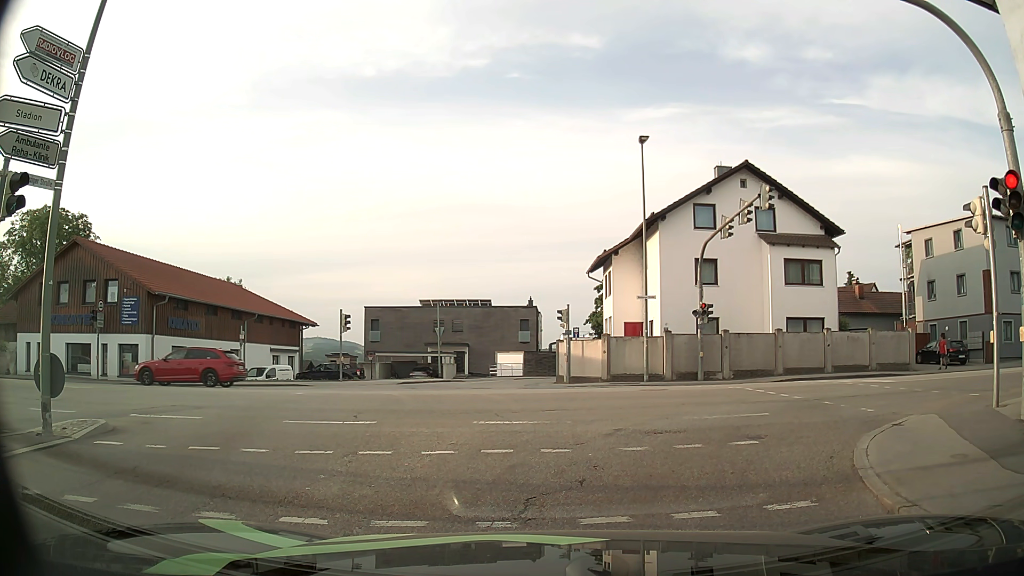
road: tertiary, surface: asphalt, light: Day
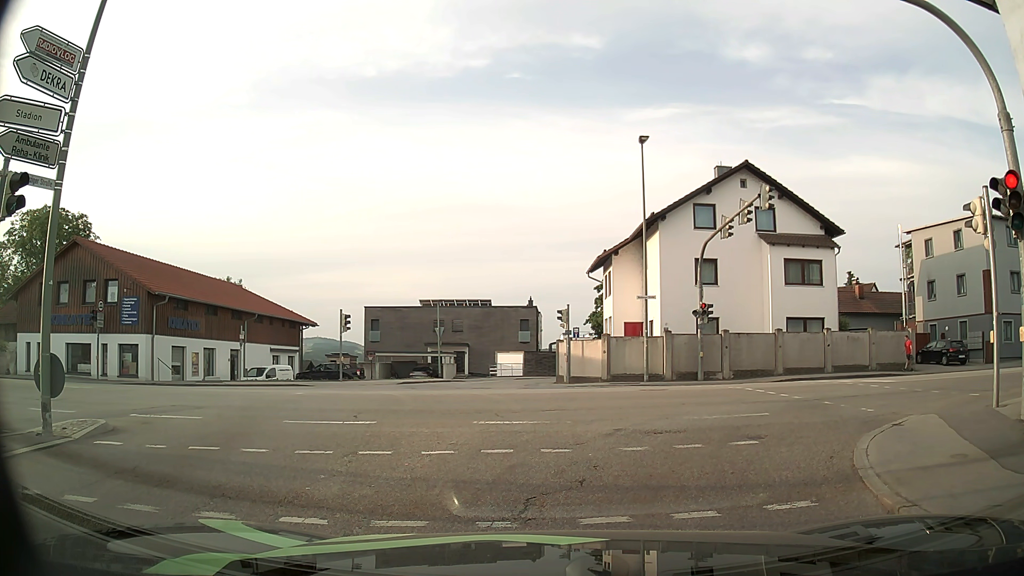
(0.0, 0.0) m; 0°
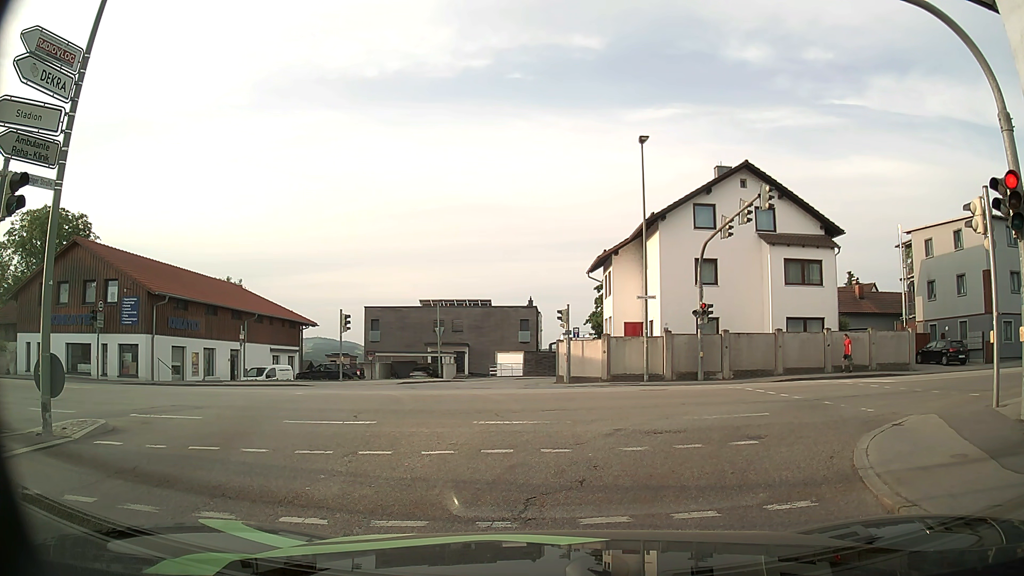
(0.0, 0.0) m; 0°
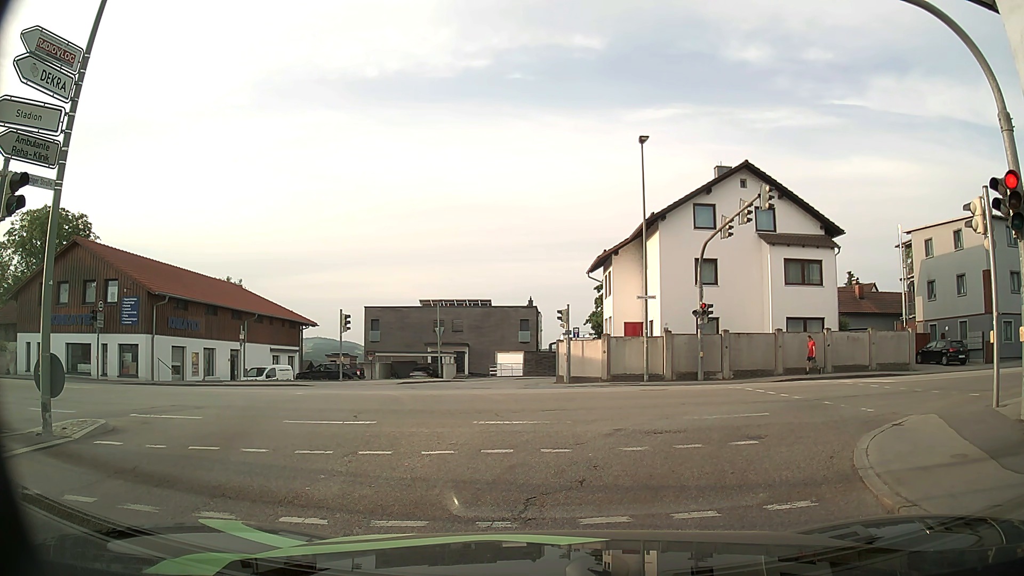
(0.0, 0.0) m; 0°
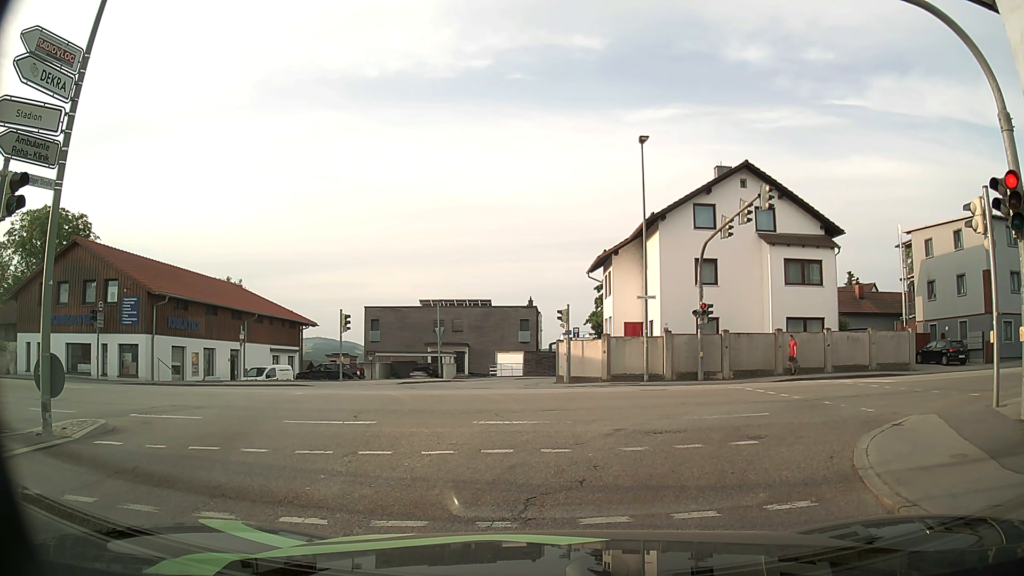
(0.0, 0.0) m; 0°
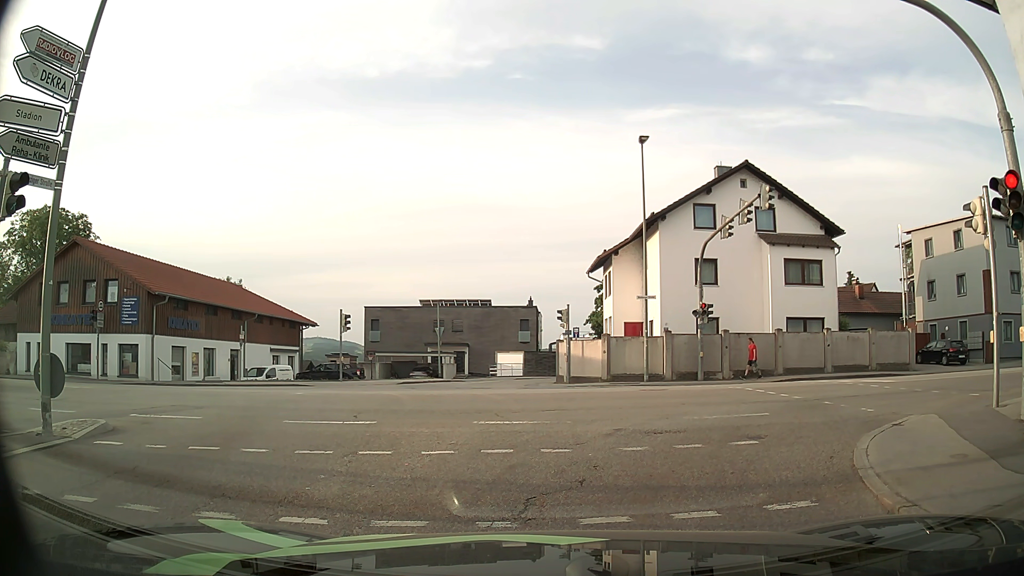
(0.0, 0.0) m; 0°
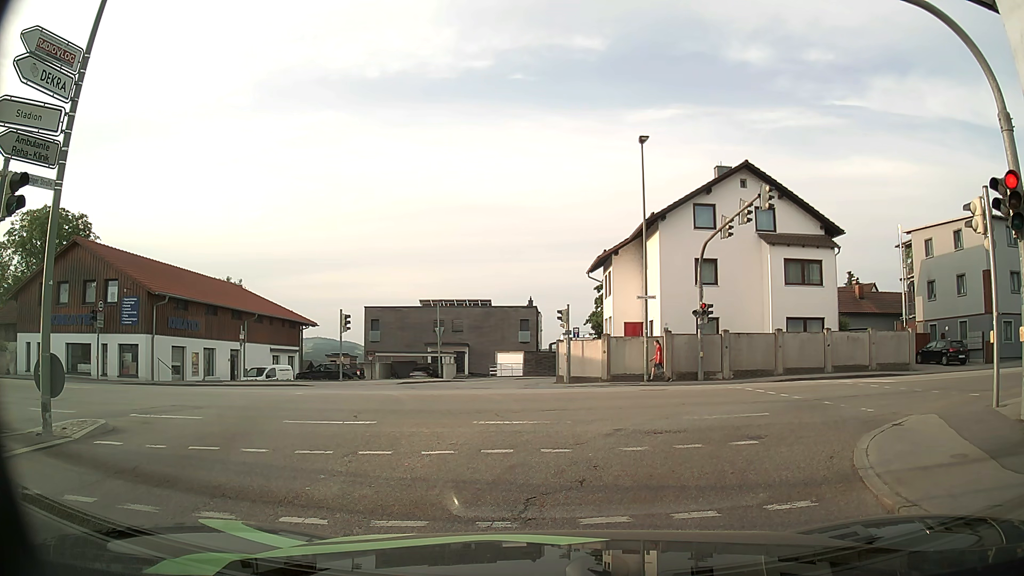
(0.0, 0.0) m; 0°
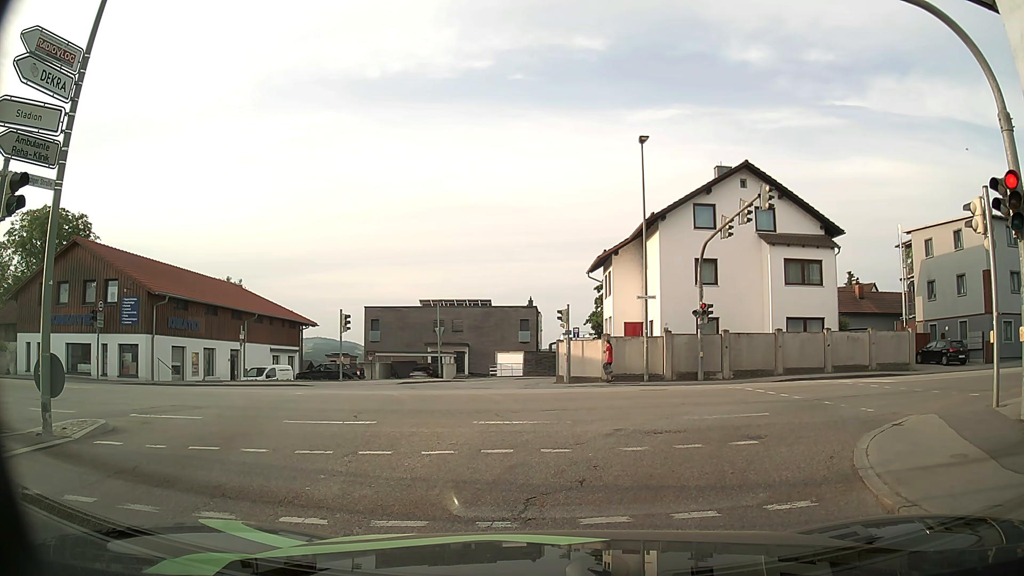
(0.0, 0.0) m; 0°
